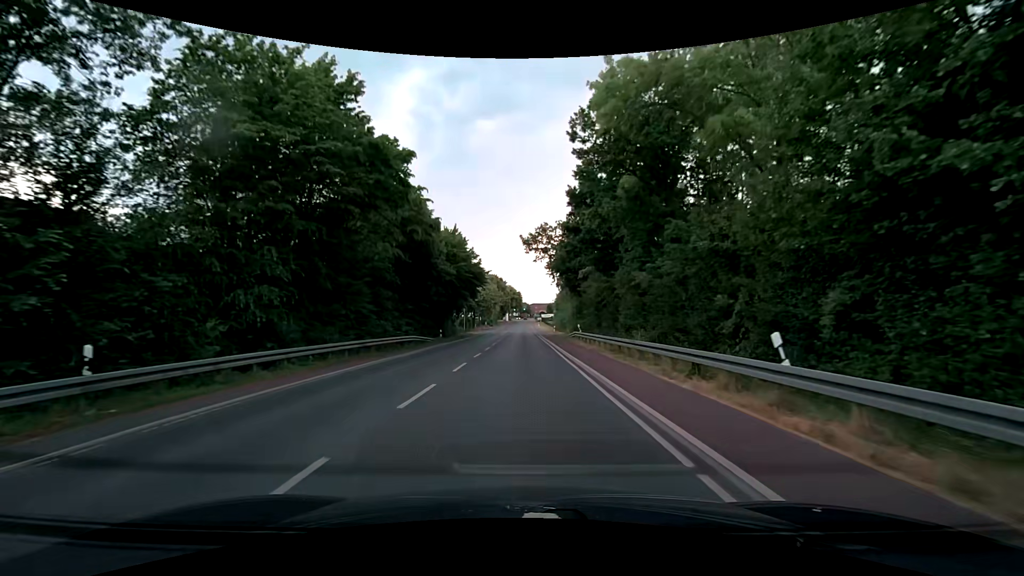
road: secondary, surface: asphalt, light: Day
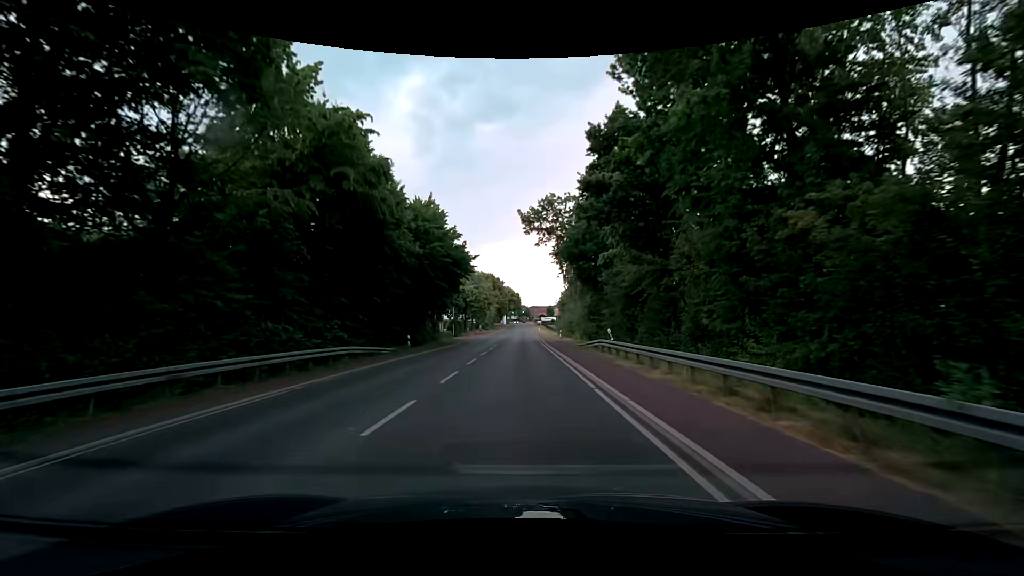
(0.0, +13.8) m; +1°
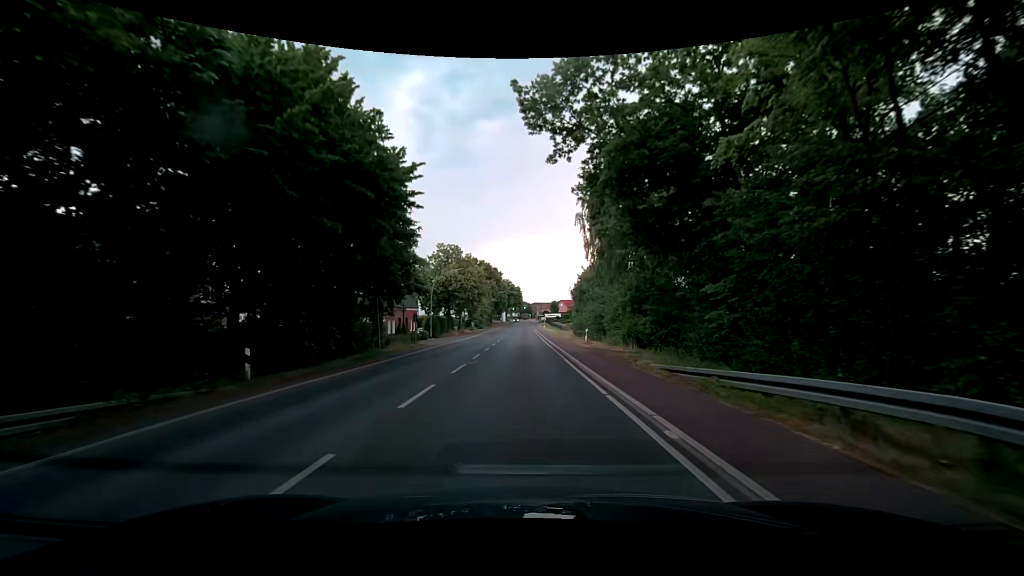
(0.0, +22.1) m; -1°
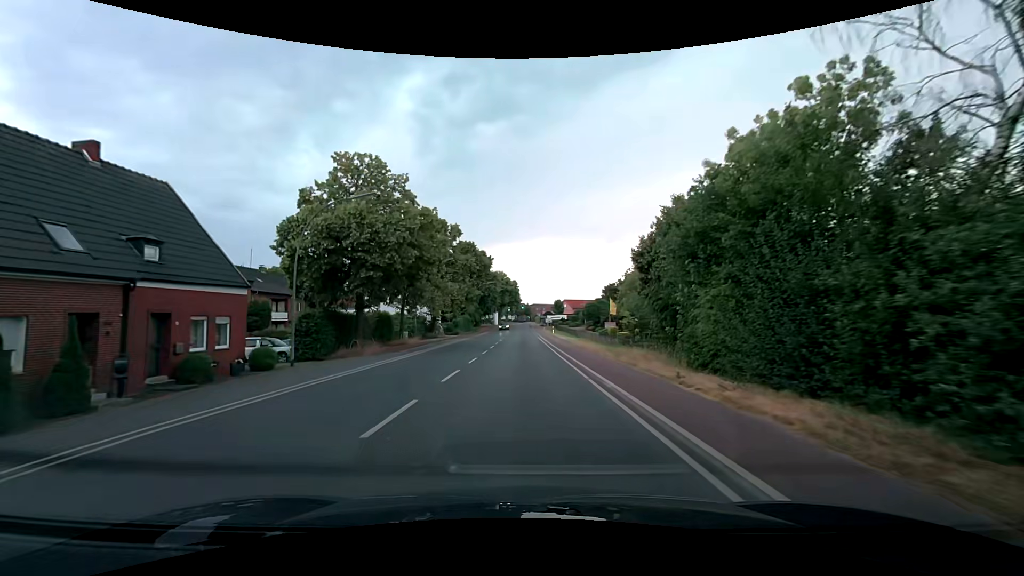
(+0.6, +37.9) m; +1°
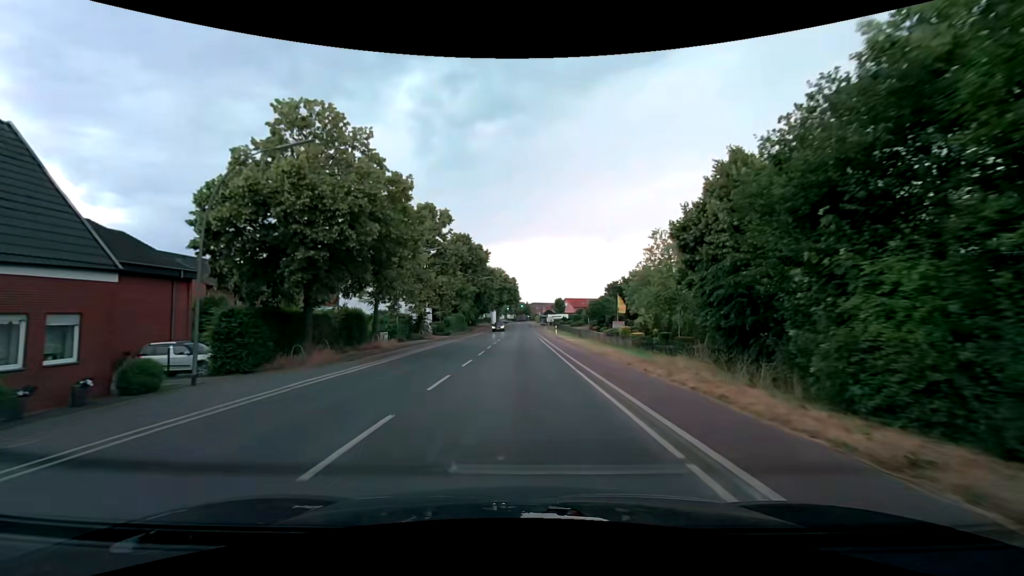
(0.0, +7.6) m; 0°
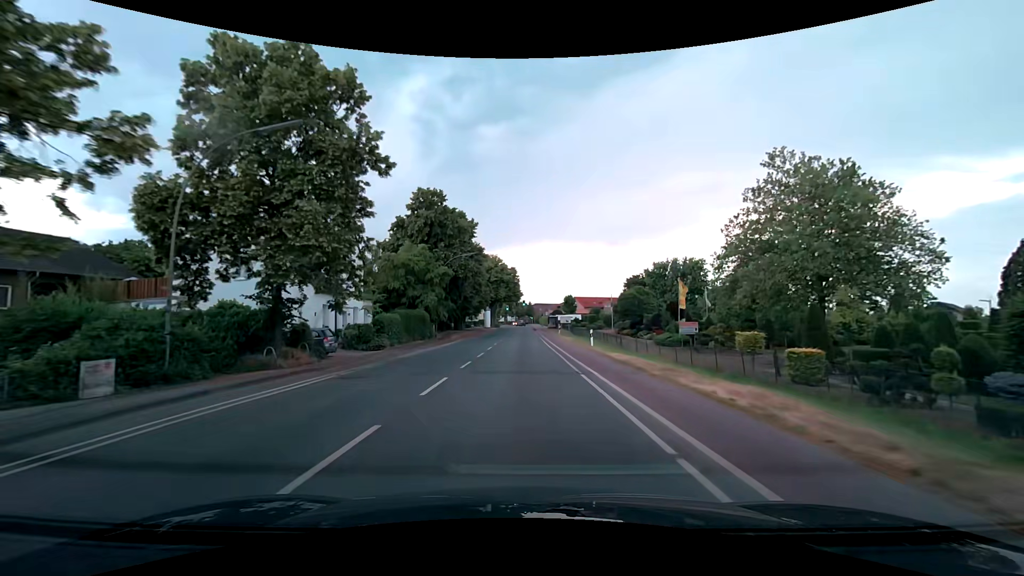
(0.0, +30.4) m; 0°
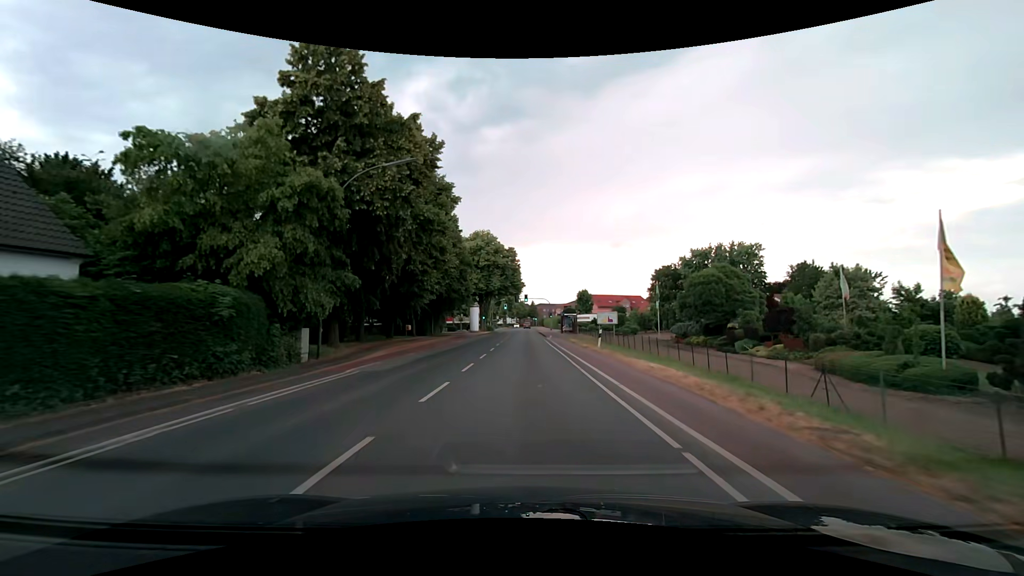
(-0.2, +30.3) m; 0°
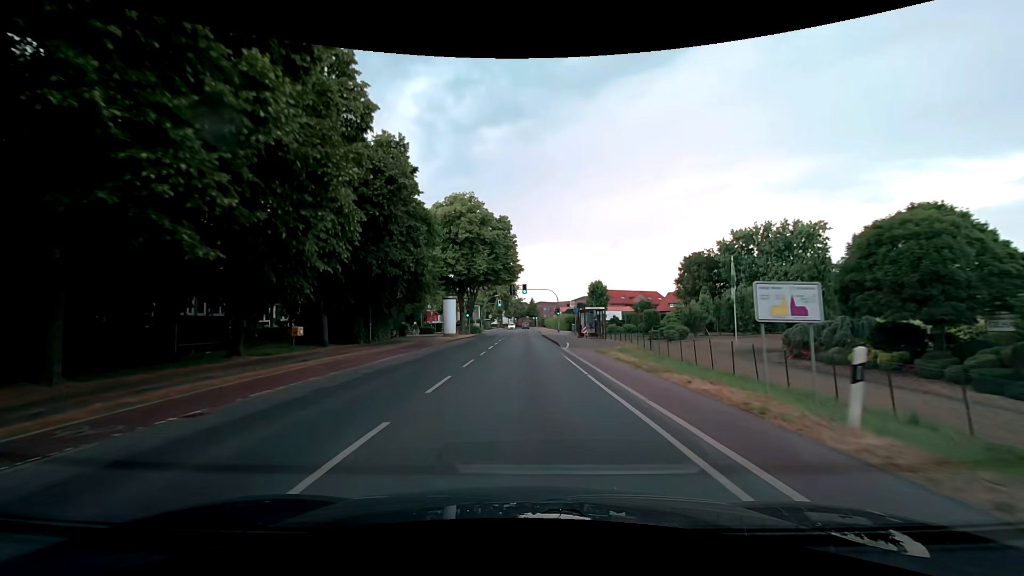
(+0.1, +22.8) m; 0°
(0, +10) (0, +20) (0, +30) (0, +40) (0, +50) (0, +60) (0, +70) (0, +80) (0, +90) (0, +100) m
